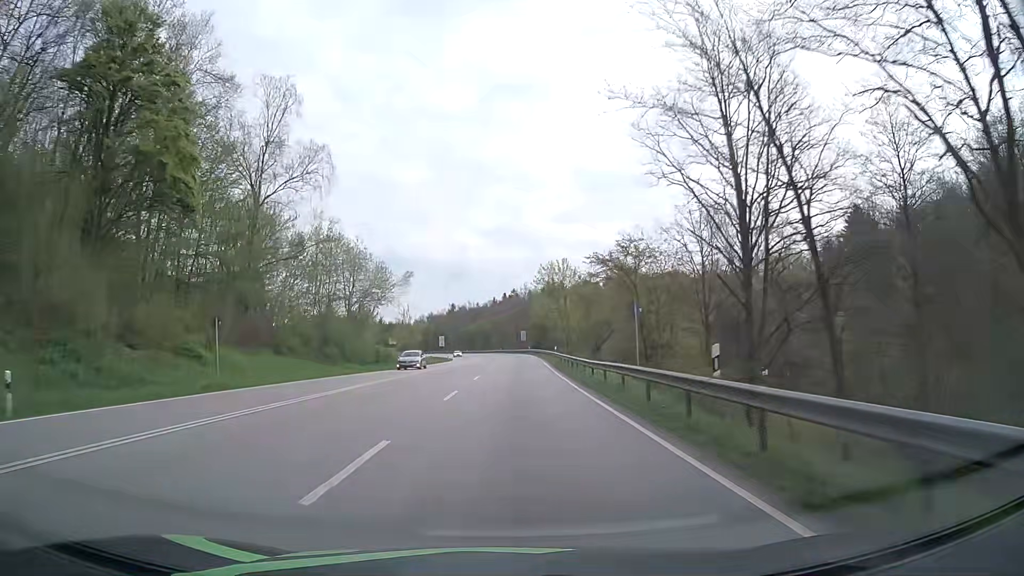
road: primary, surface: asphalt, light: Day
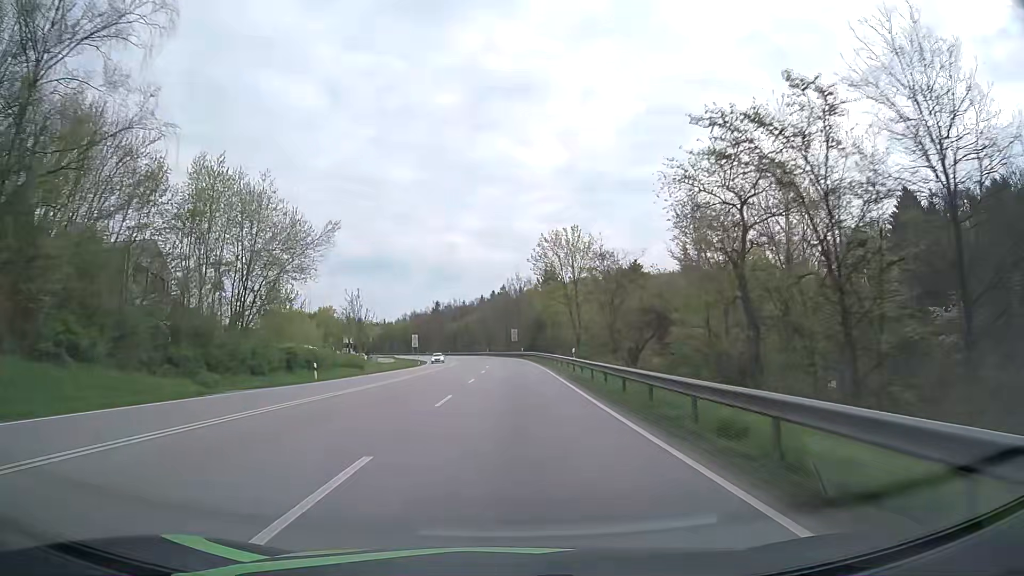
(+0.2, +24.9) m; +1°
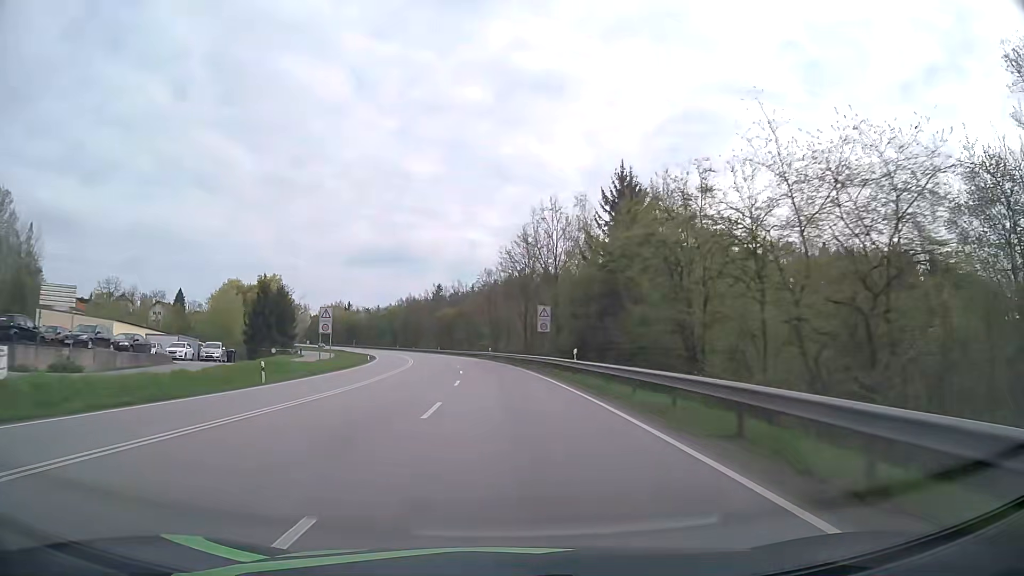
(-0.2, +62.4) m; -2°
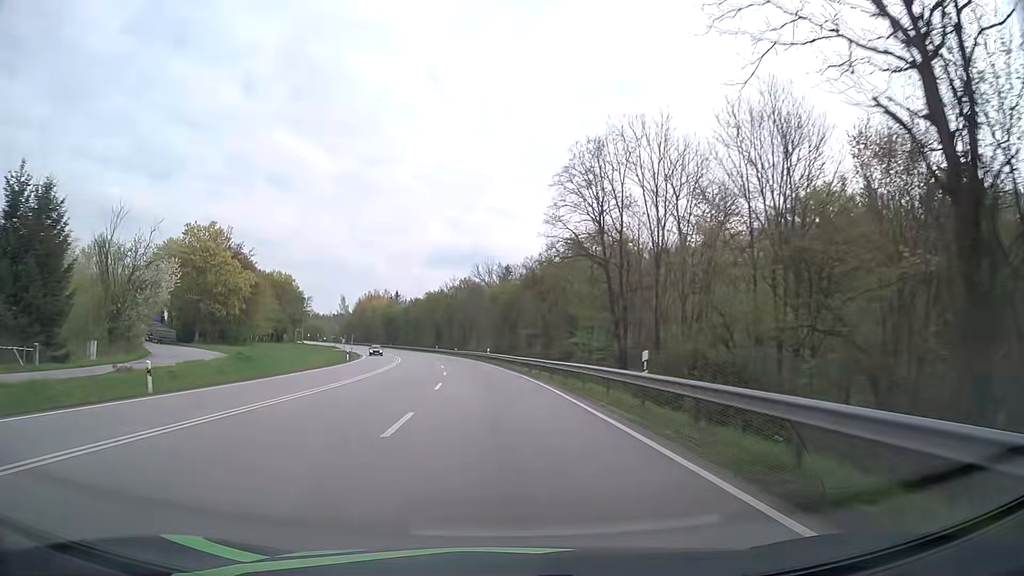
(-2.8, +62.4) m; -6°
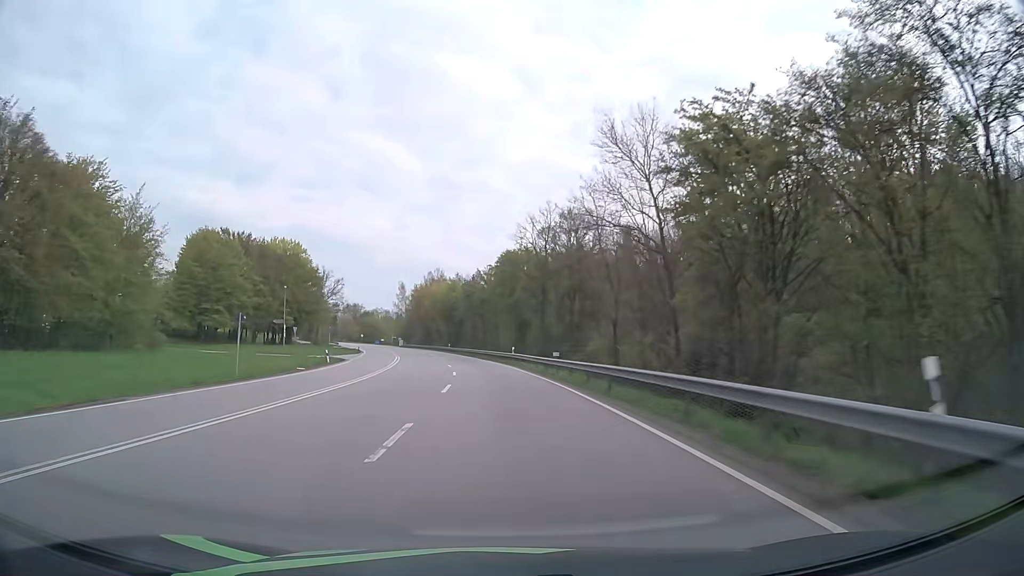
(-4.6, +62.3) m; -8°
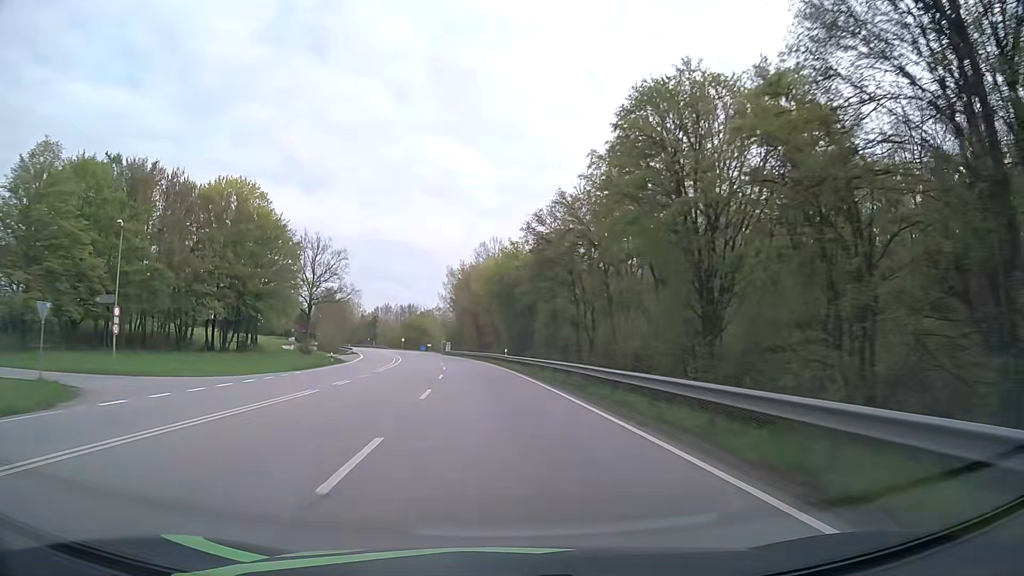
(-2.7, +50.0) m; -6°
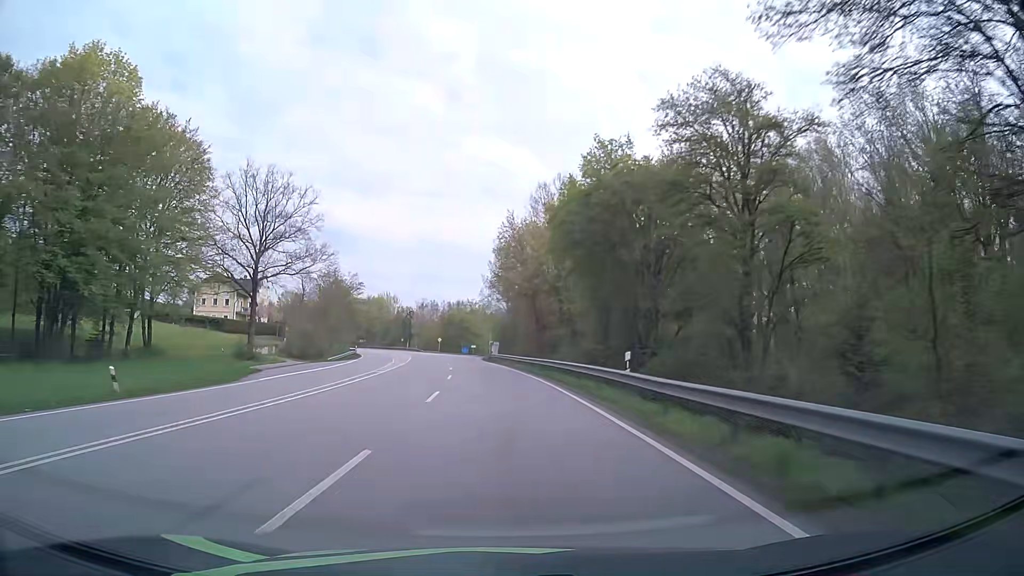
(-1.7, +37.4) m; -5°
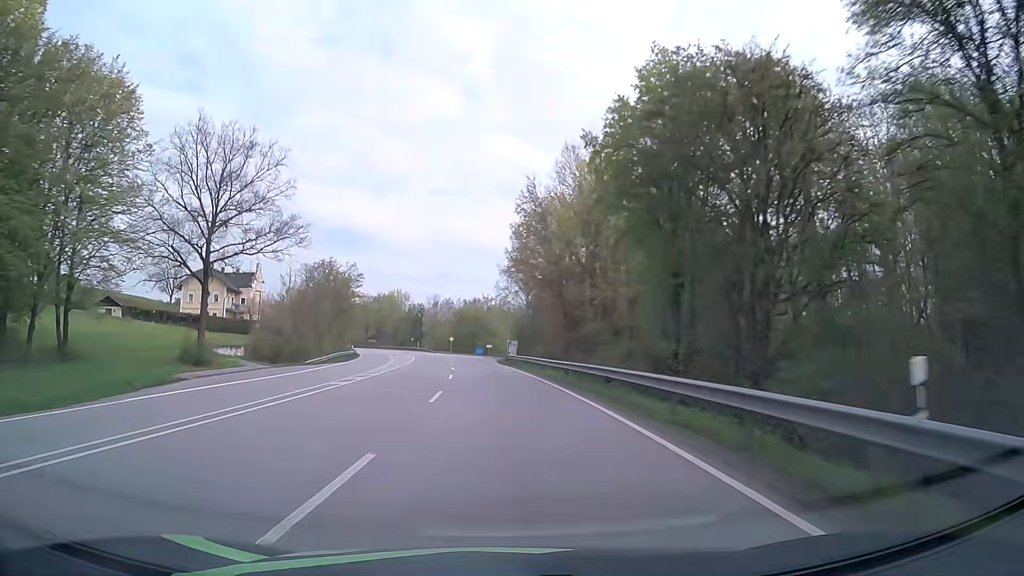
(-0.2, +12.5) m; -2°
(0, +10) (0, +20) (-1, +30) (-1, +40) (-2, +50) (-3, +60) (-4, +70) (-6, +80) (-8, +90) (-10, +99) m
